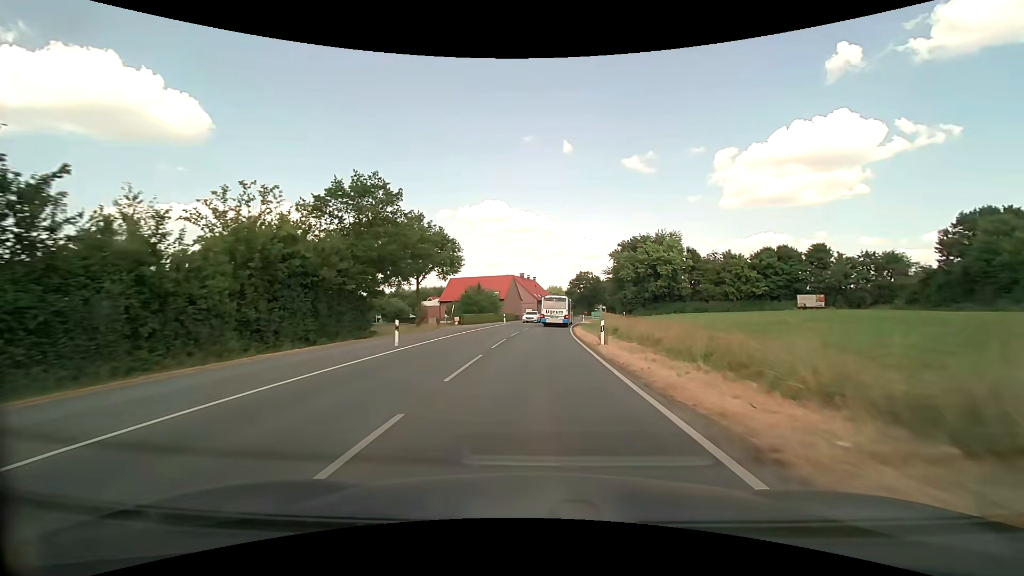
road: secondary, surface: asphalt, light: Day
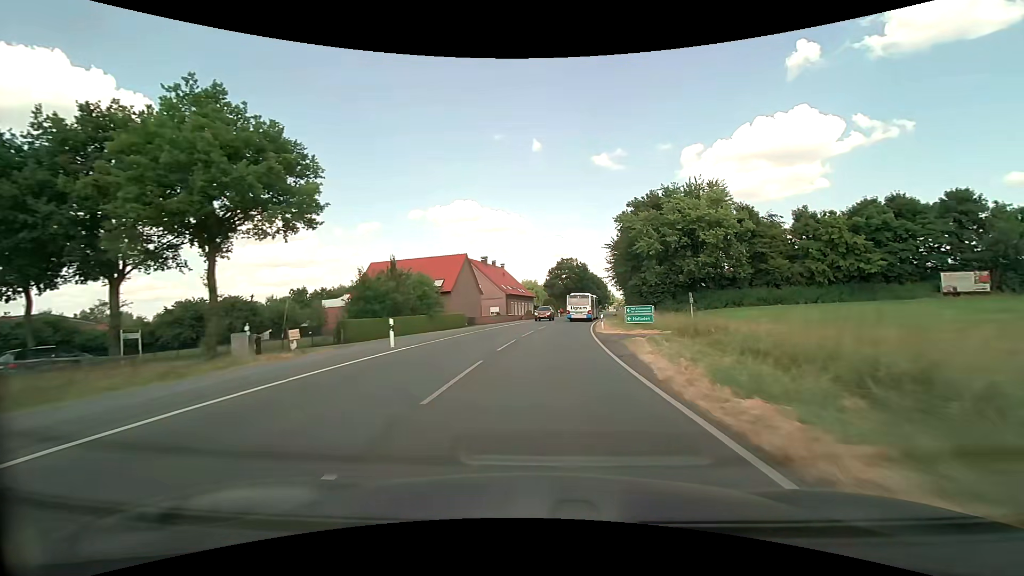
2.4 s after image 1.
(+1.0, +38.7) m; +3°
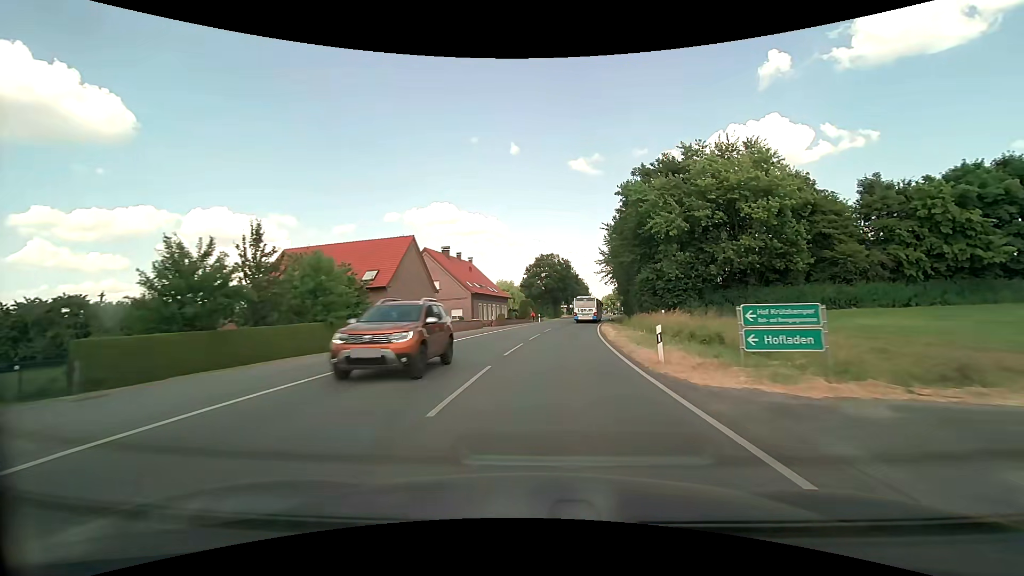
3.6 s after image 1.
(+0.4, +18.8) m; +2°
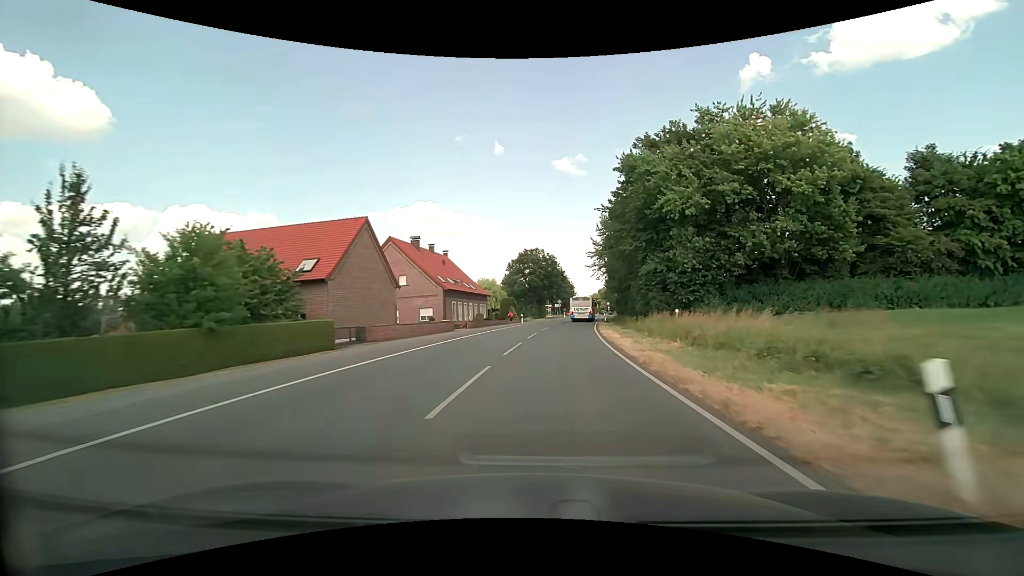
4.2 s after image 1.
(+0.2, +9.2) m; +2°
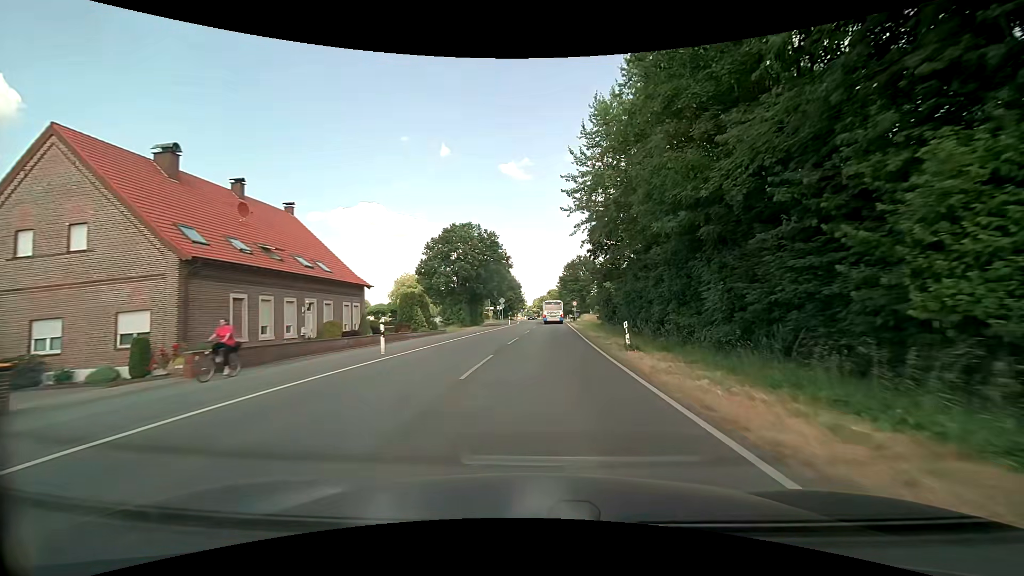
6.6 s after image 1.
(+2.1, +35.3) m; +6°
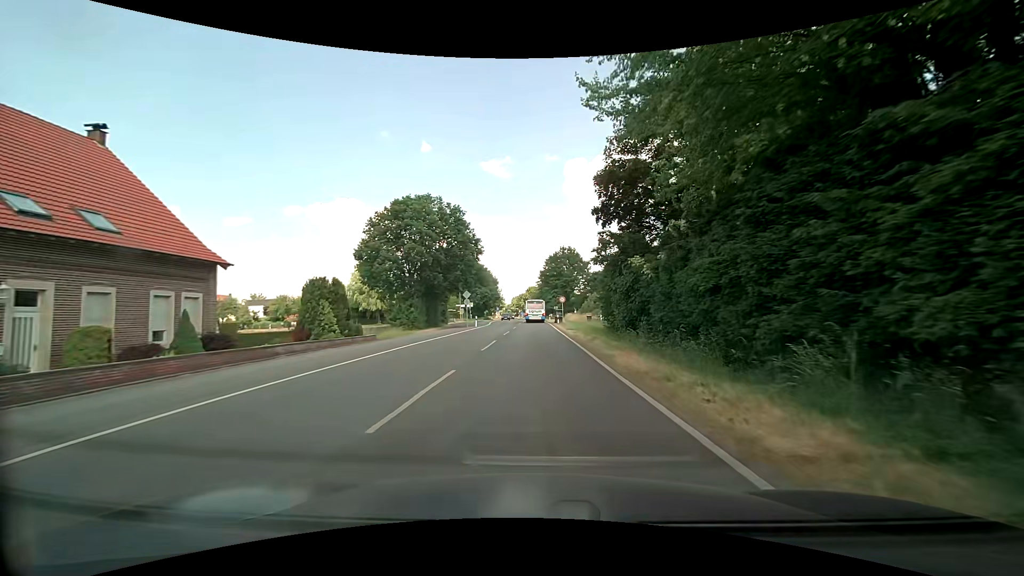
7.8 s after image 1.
(+0.4, +16.5) m; +3°
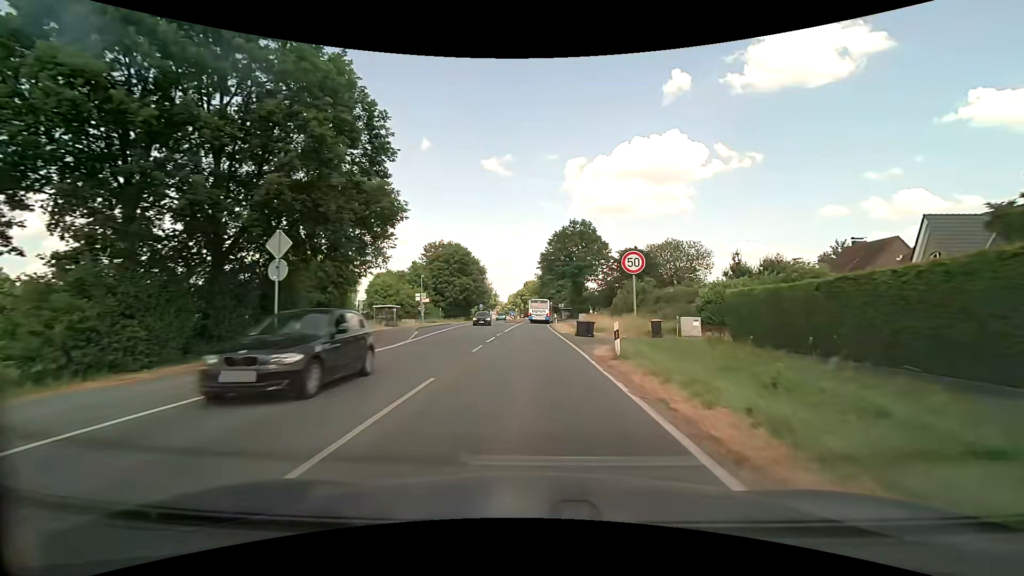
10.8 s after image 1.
(+0.1, +37.7) m; 0°
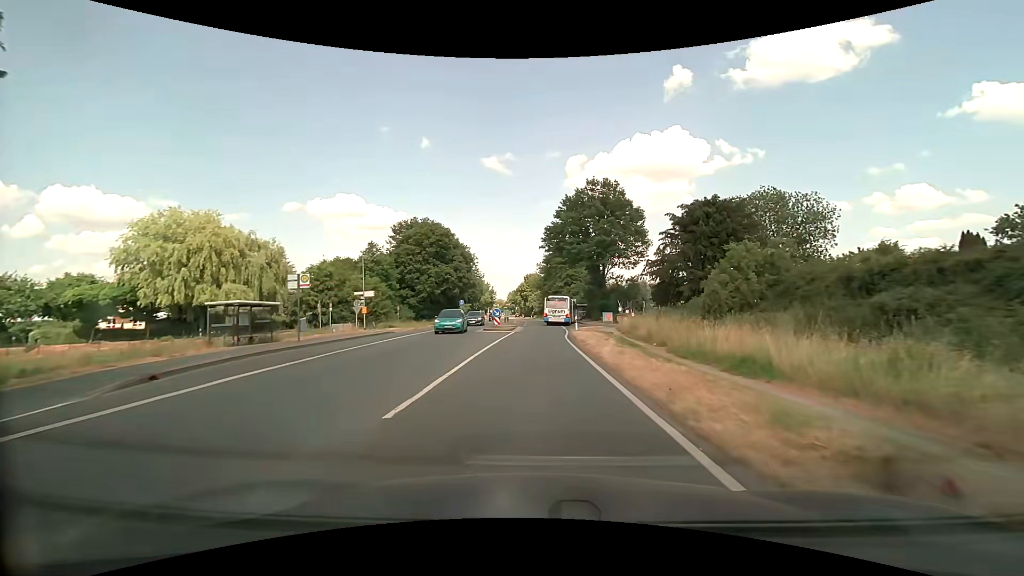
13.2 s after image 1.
(0.0, +27.7) m; 0°
(0, +10) (0, +20) (0, +30) (0, +40) (+1, +50) (0, +60) (0, +70) (0, +80) (0, +90) (-1, +100) m
